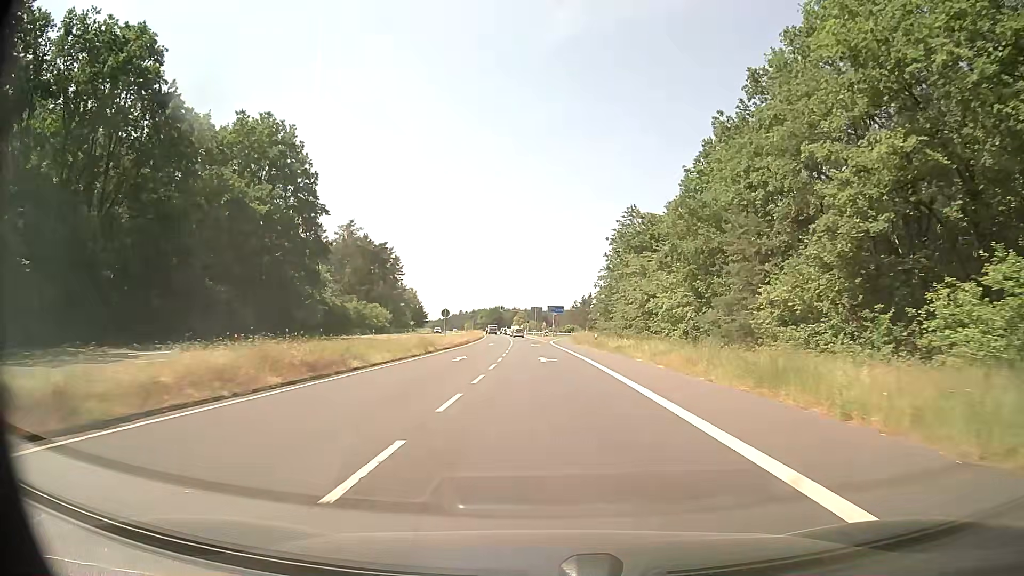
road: secondary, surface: asphalt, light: Day
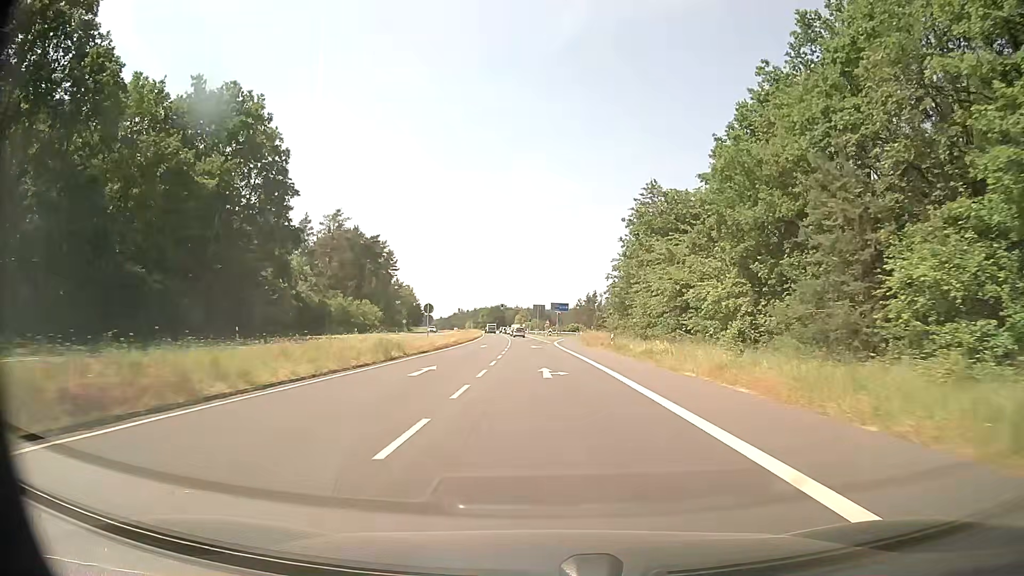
(+0.1, +10.2) m; 0°
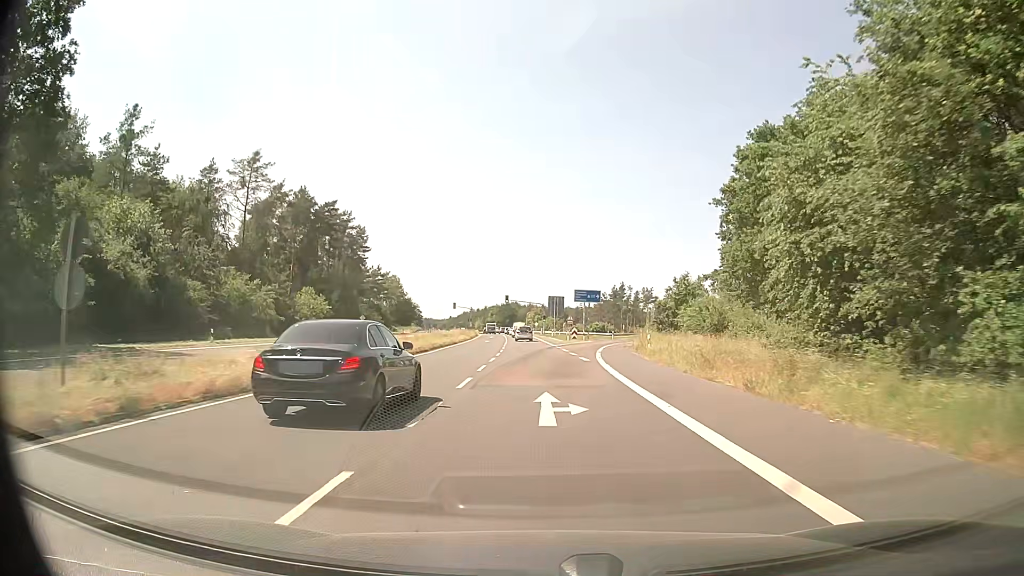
(-0.4, +39.7) m; -1°
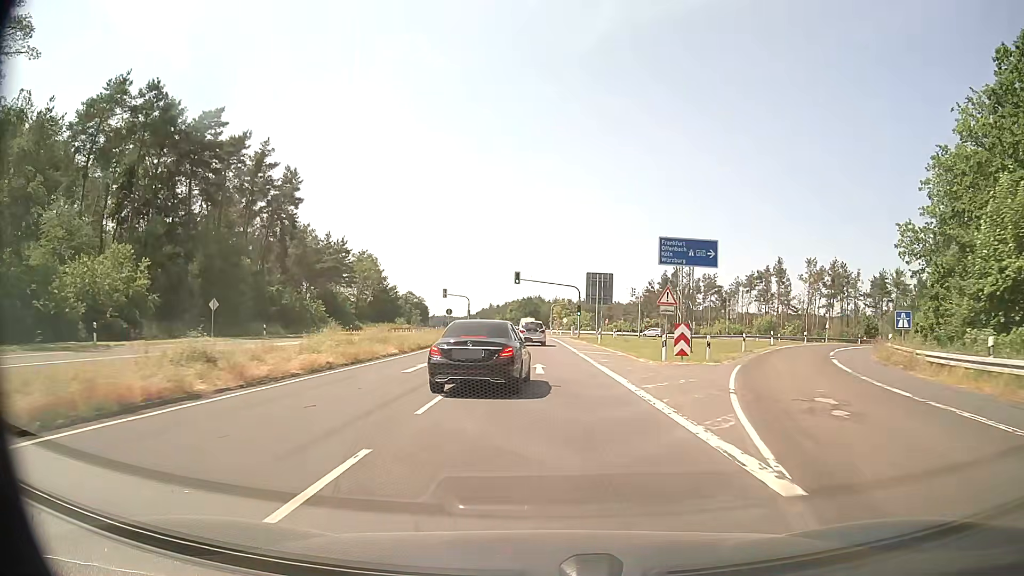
(-0.8, +47.0) m; -2°
(0, +10) (0, +20) (0, +30) (0, +40) (0, +50) (-1, +60) (-1, +70) (-1, +80) (-2, +90) (-2, +100) m
